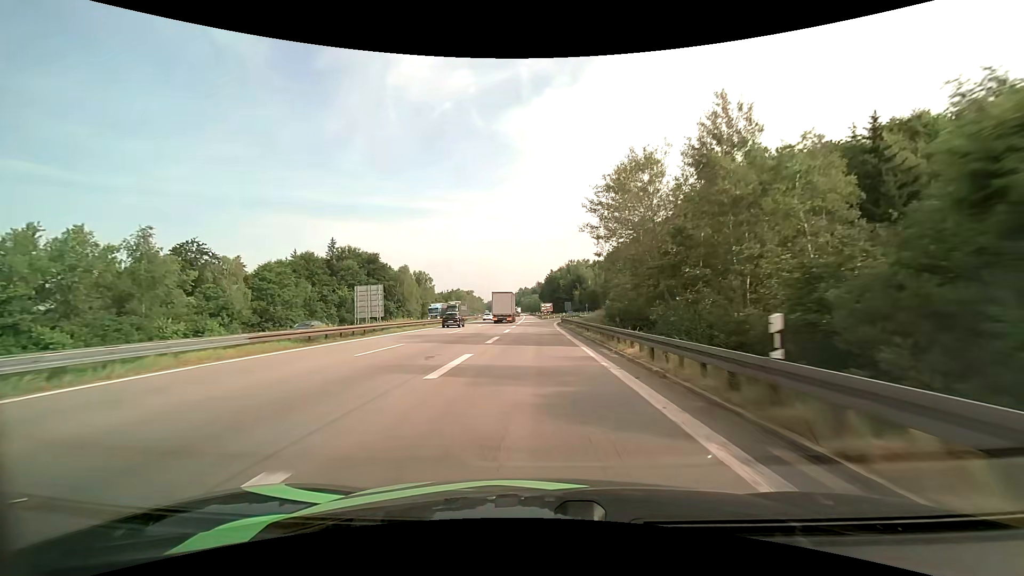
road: motorway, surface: asphalt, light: Day
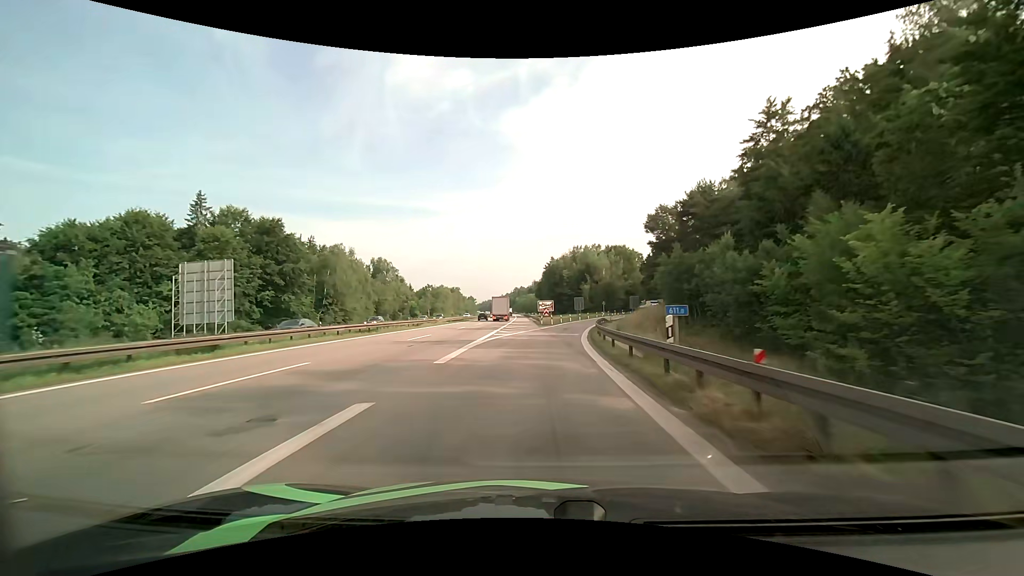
(0.0, +44.1) m; 0°
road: motorway_link
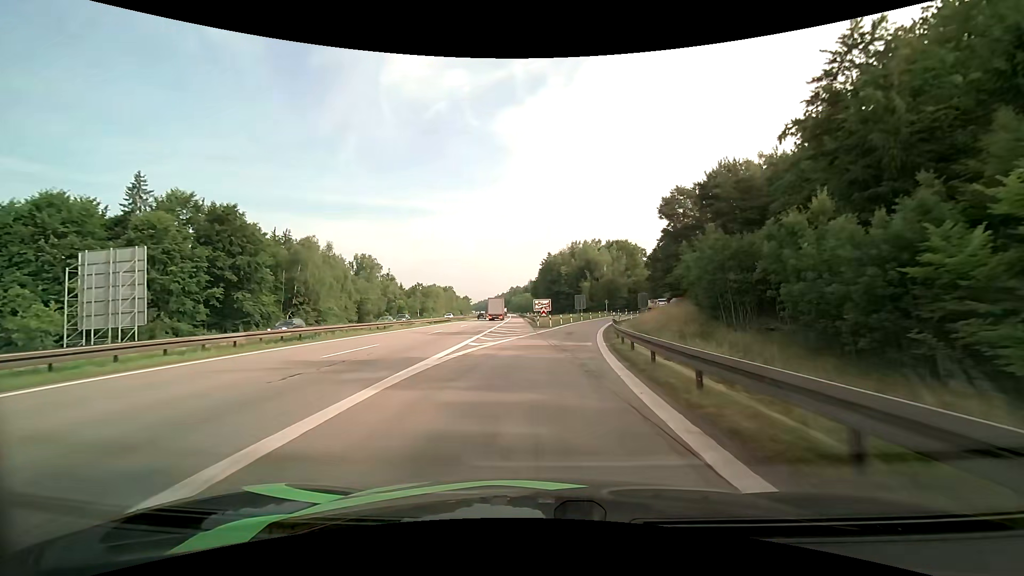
(0.0, +9.9) m; 0°
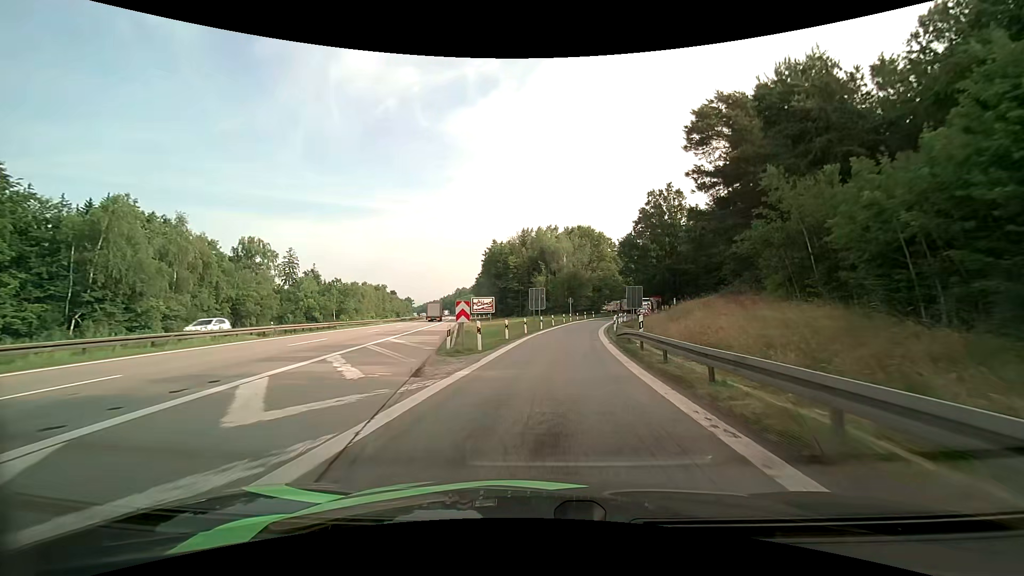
(+1.1, +26.9) m; +6°
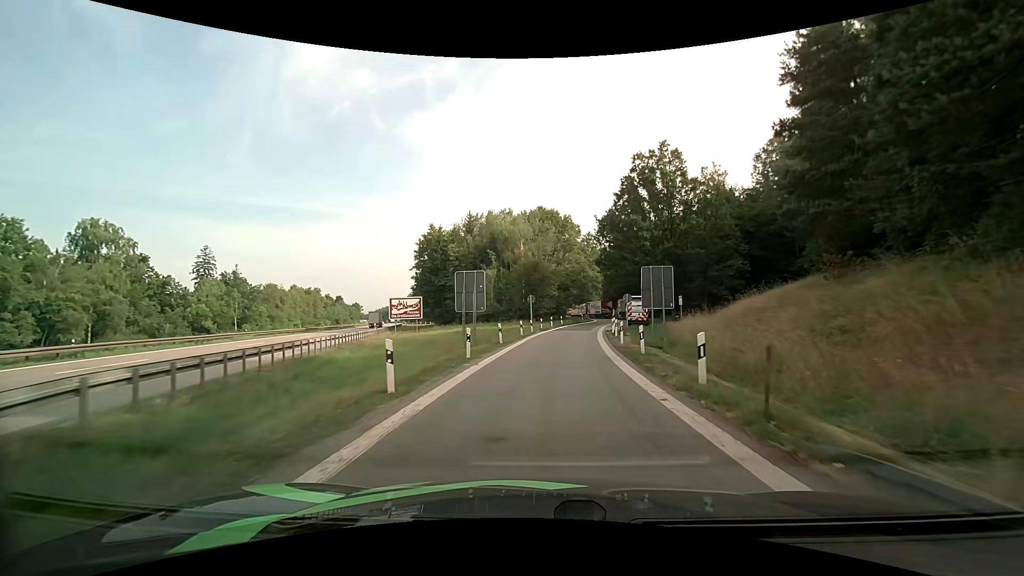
(+1.1, +23.0) m; +5°
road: service
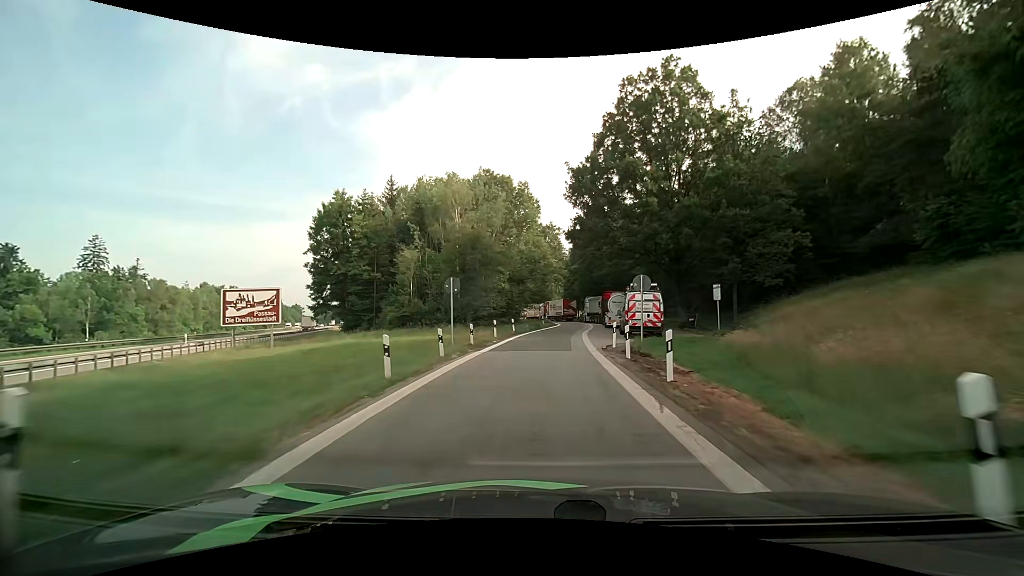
(+1.0, +21.5) m; +5°
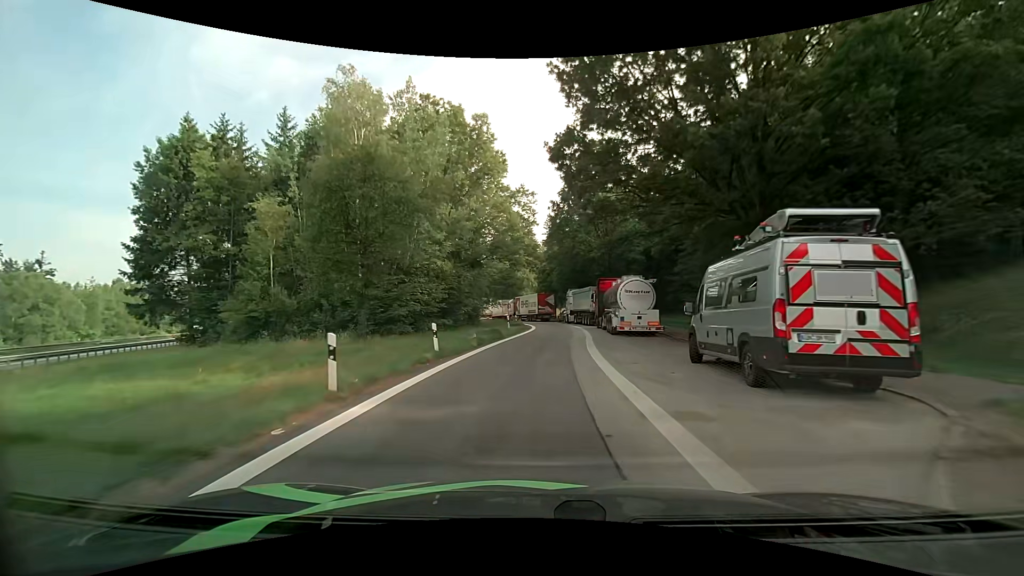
(+0.5, +19.5) m; +3°
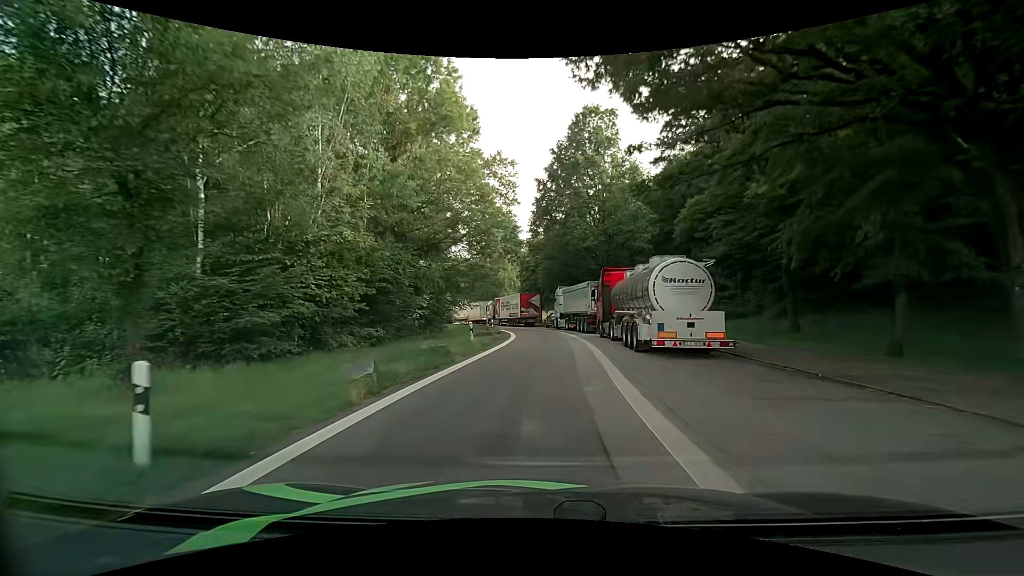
(+0.3, +11.2) m; +2°
